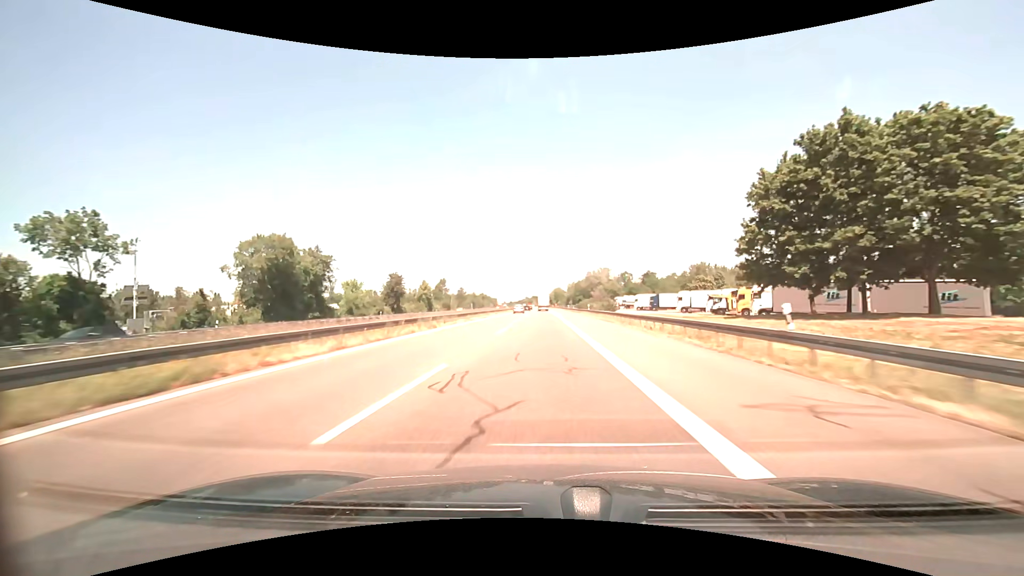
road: motorway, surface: asphalt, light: Day
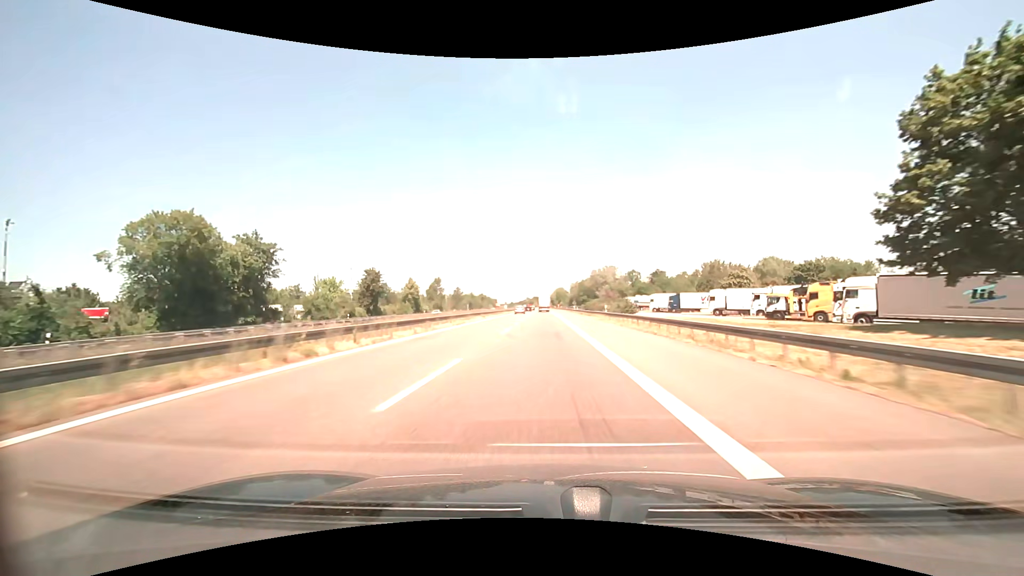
(0.0, +16.5) m; 0°
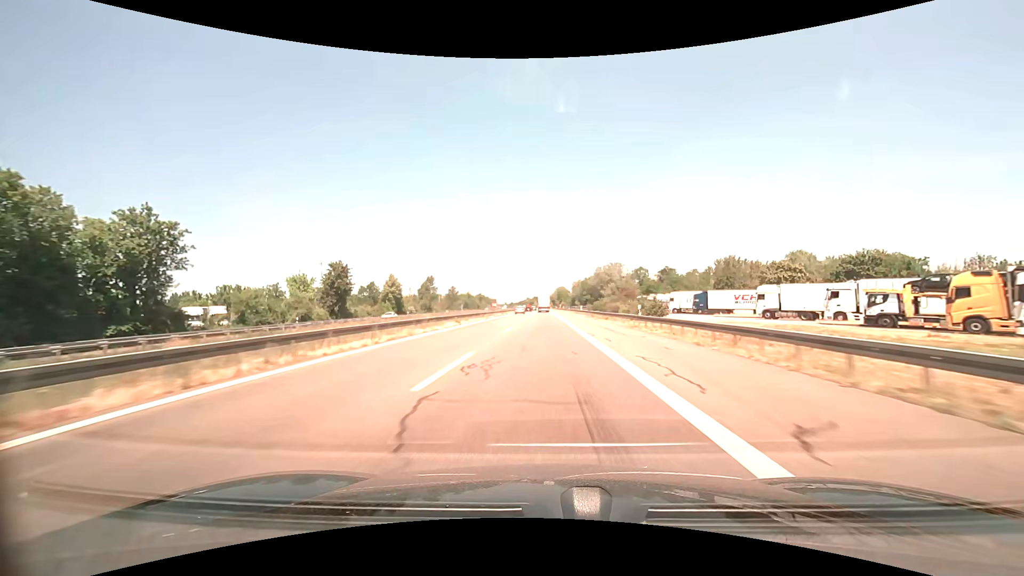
(0.0, +16.5) m; 0°
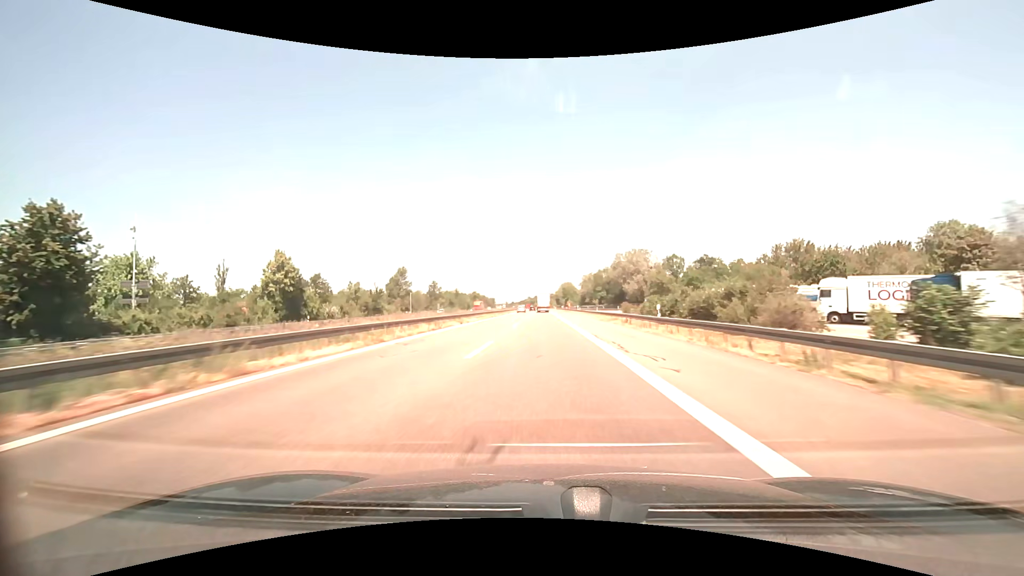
(-0.1, +49.2) m; 0°
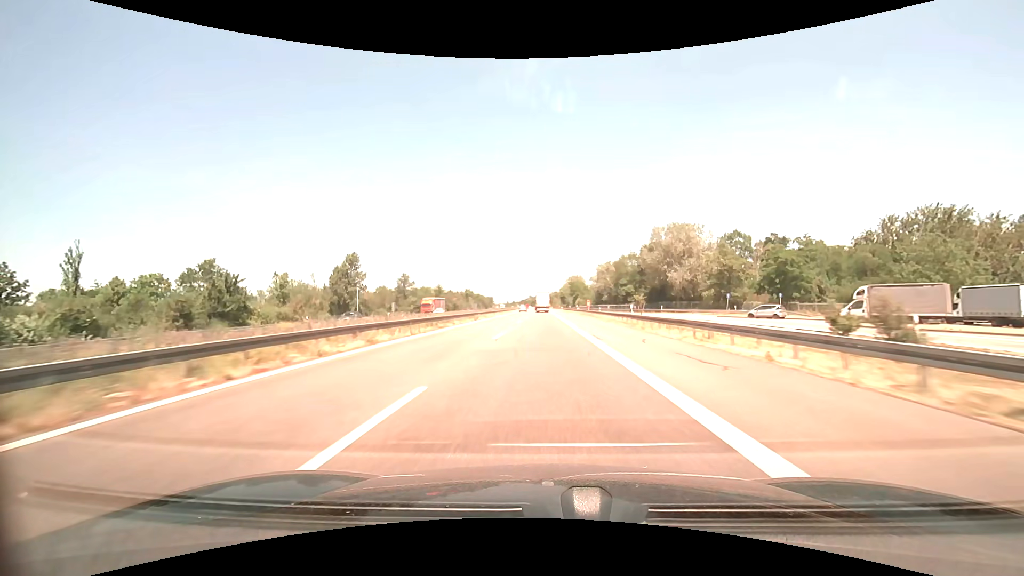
(-0.1, +48.8) m; 0°
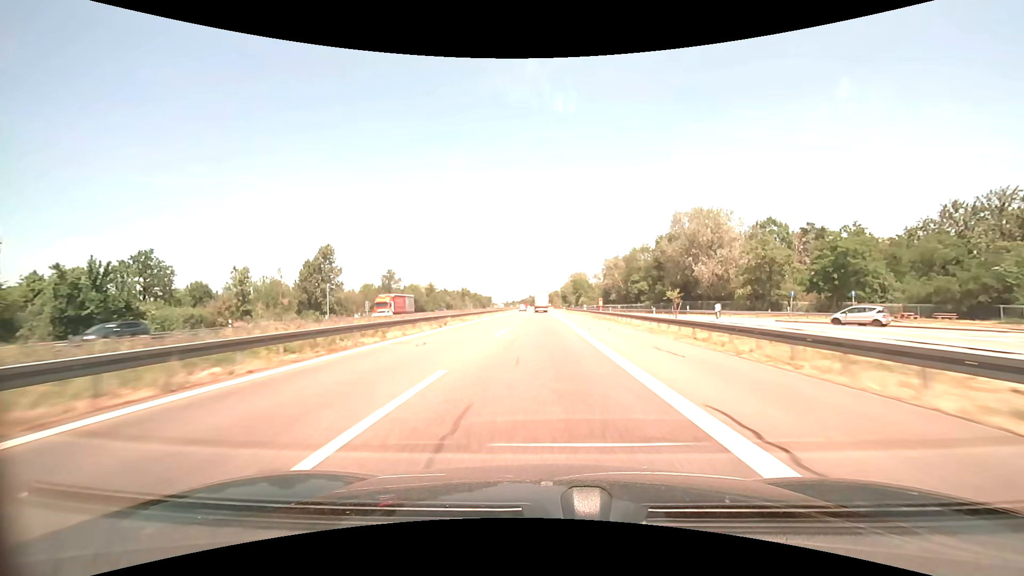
(0.0, +16.1) m; 0°
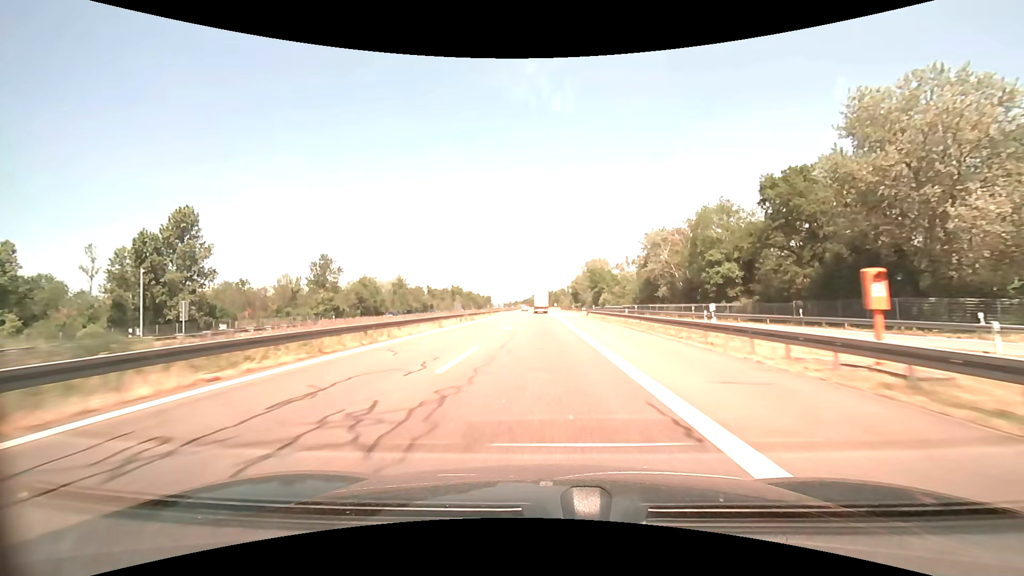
(-0.1, +47.9) m; 0°
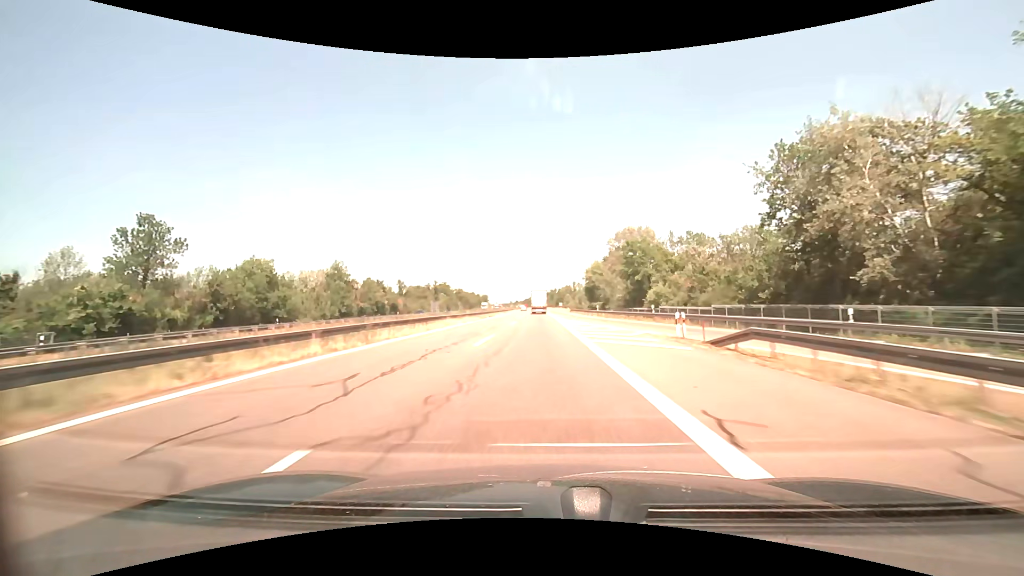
(-0.1, +47.4) m; 0°
(0, +10) (0, +20) (0, +30) (0, +40) (0, +50) (0, +60) (-1, +70) (-1, +80) (-1, +90) (-1, +100) m
